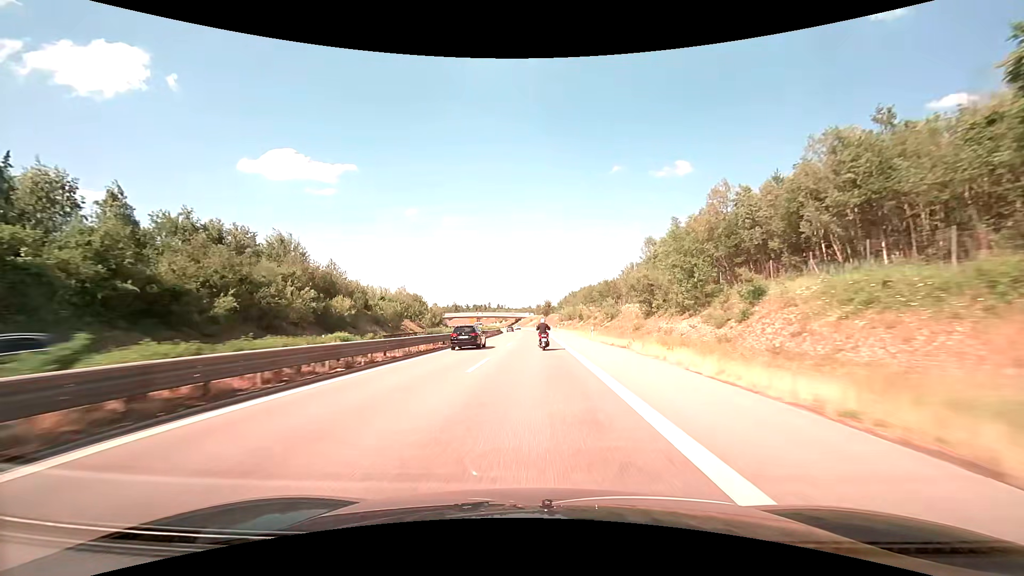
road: trunk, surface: asphalt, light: Day
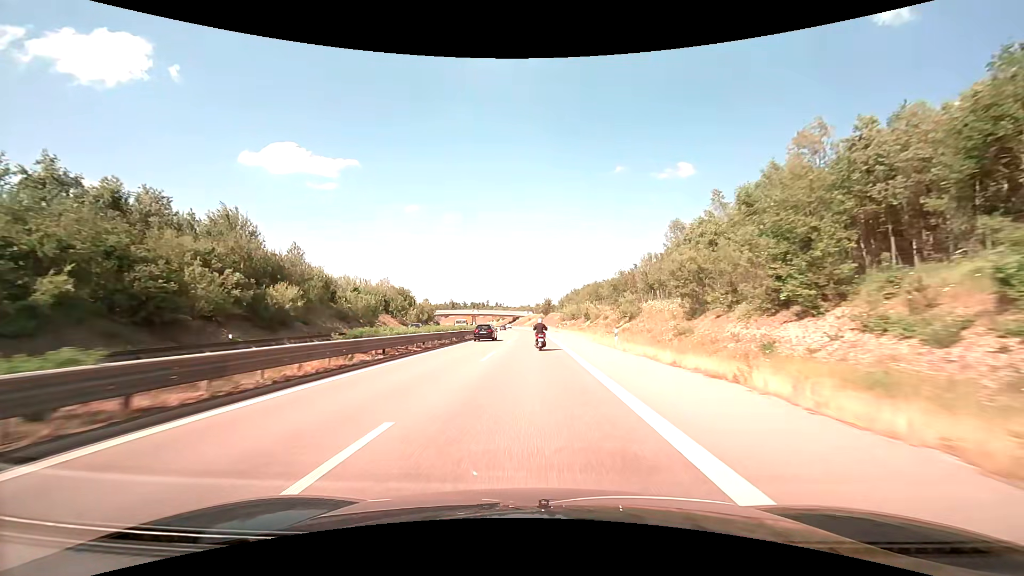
(0.0, +13.9) m; 0°
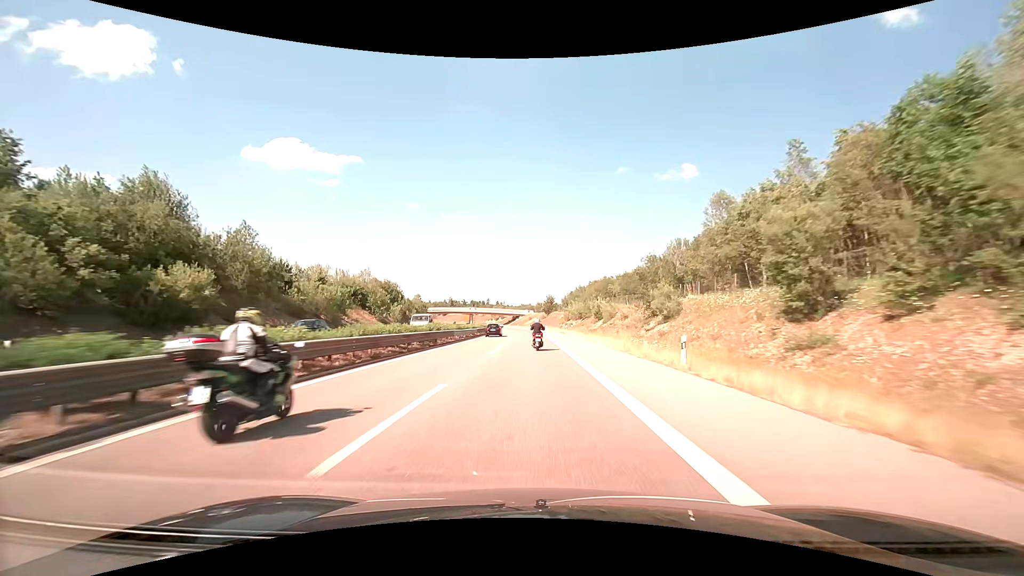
(0.0, +13.9) m; 0°
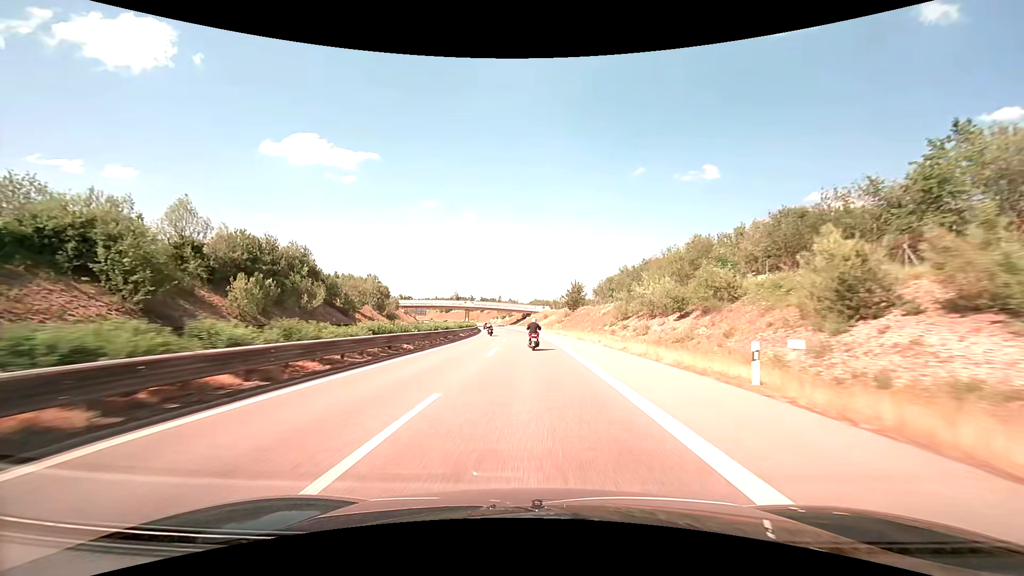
(-0.8, +55.3) m; -2°
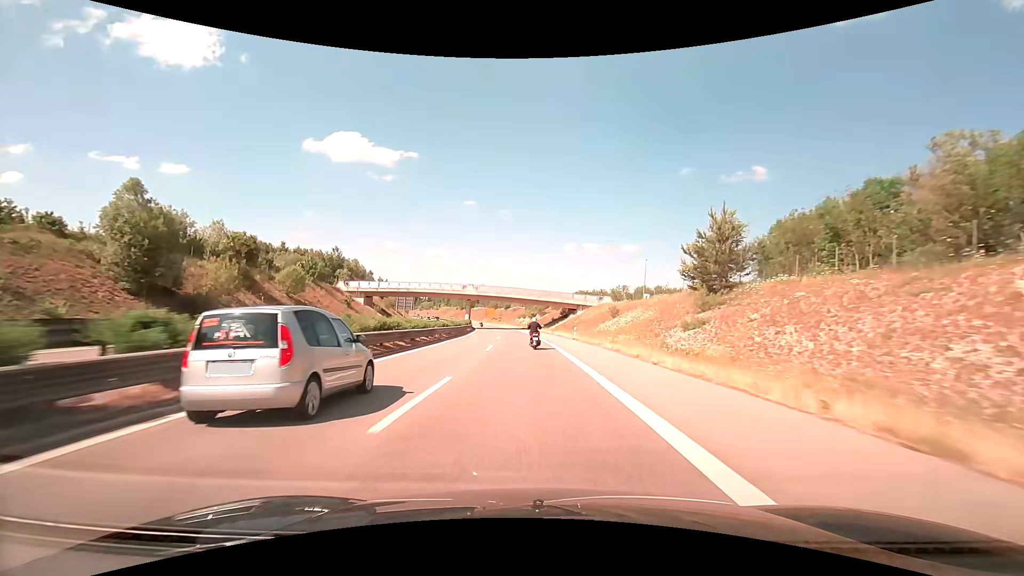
(-2.2, +68.8) m; -4°
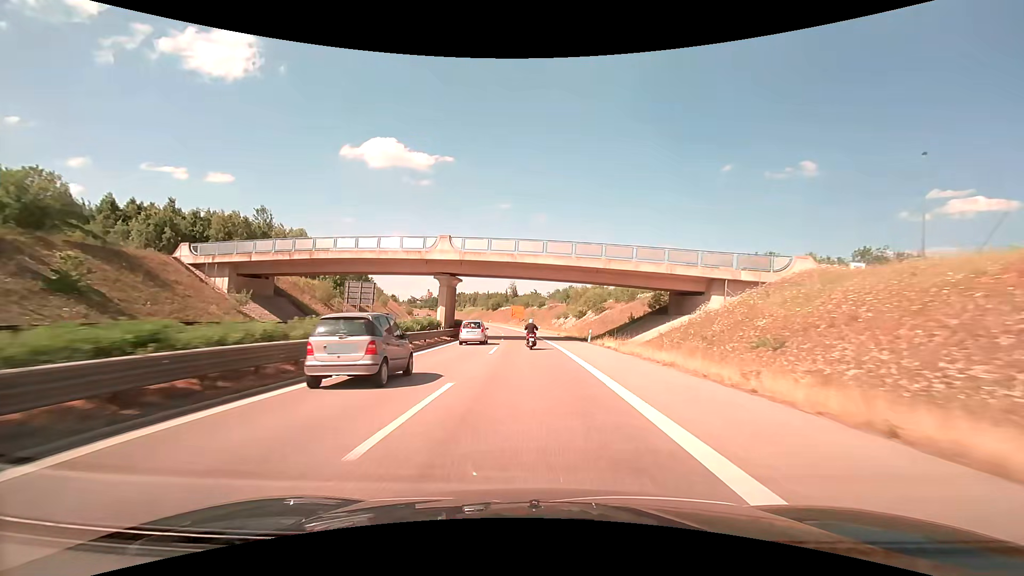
(-2.1, +54.9) m; -4°
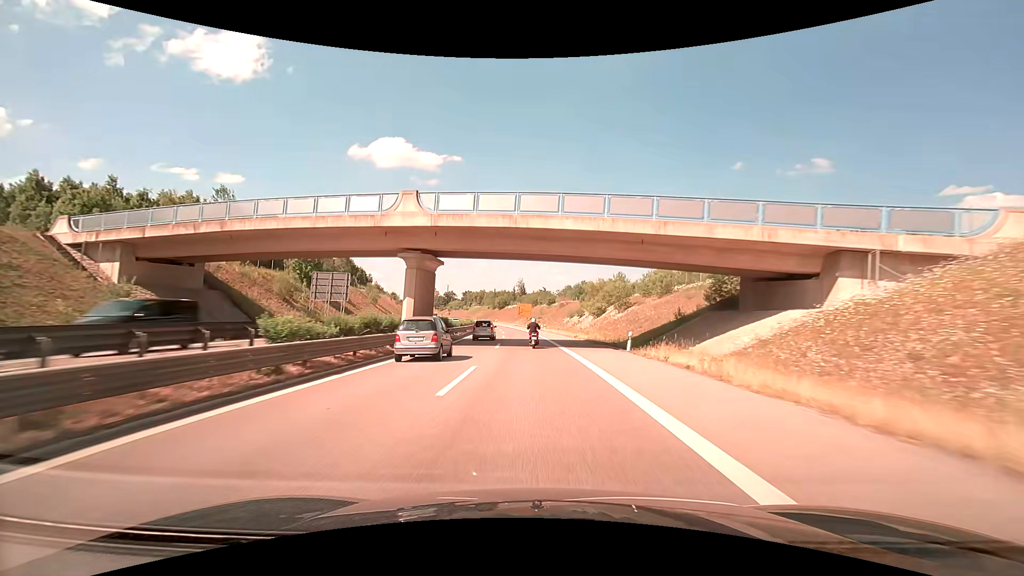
(-0.1, +13.8) m; -1°
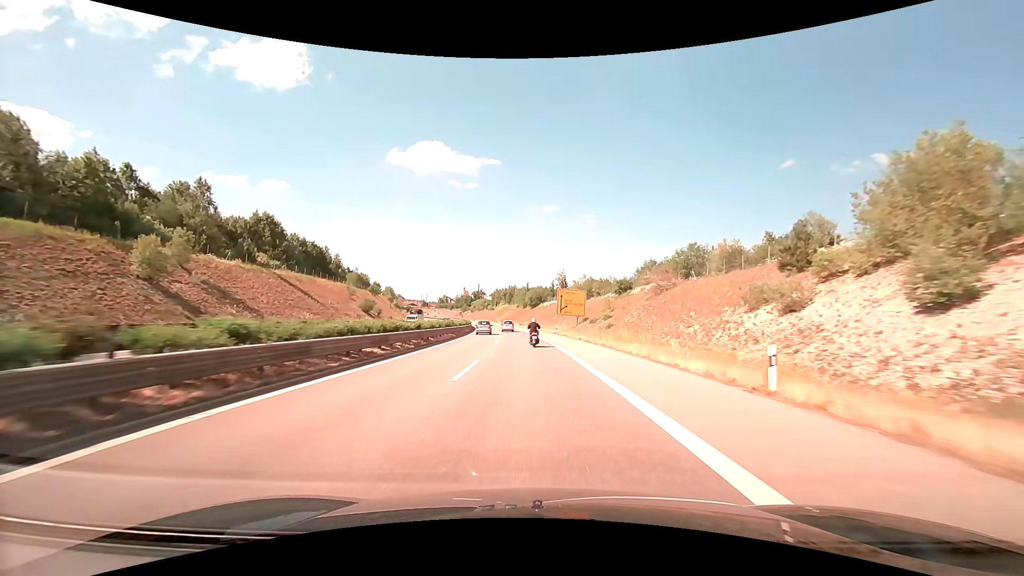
(-2.7, +69.2) m; -5°
(0, +10) (0, +20) (0, +30) (-1, +40) (-1, +50) (-2, +60) (-3, +70) (-4, +80) (-5, +90) (-6, +100) m
